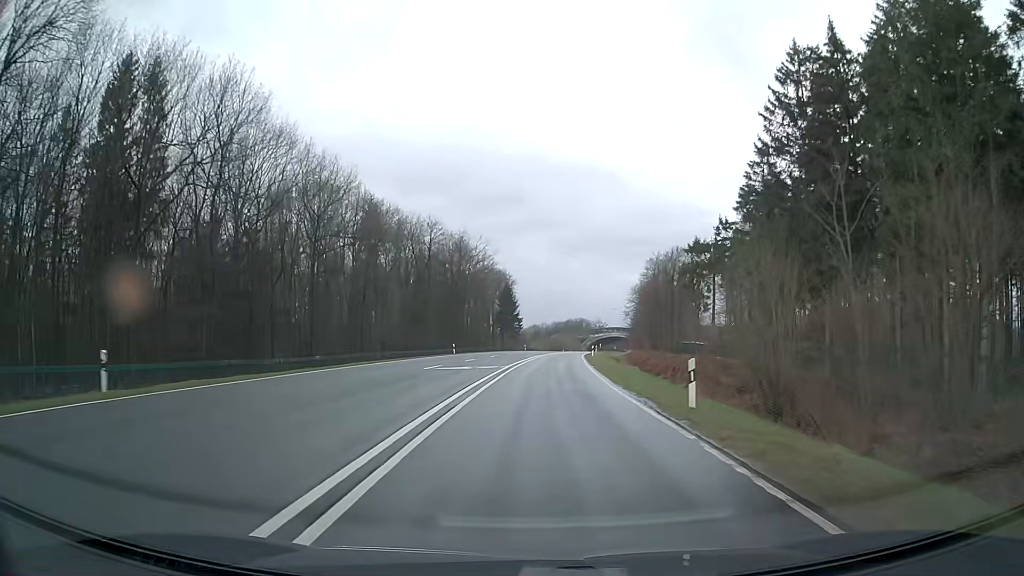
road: primary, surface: asphalt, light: Day
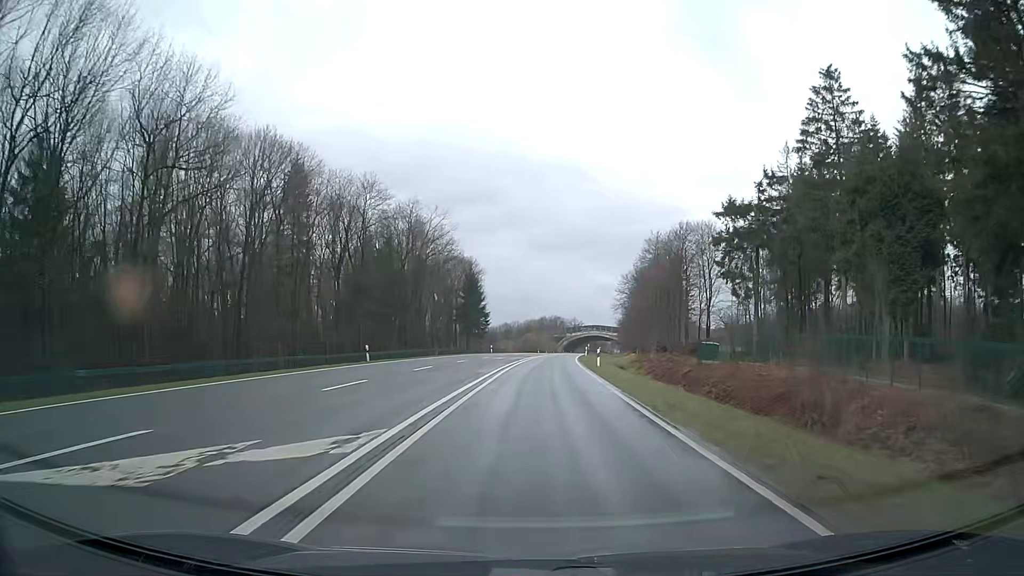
(+0.6, +25.2) m; +2°
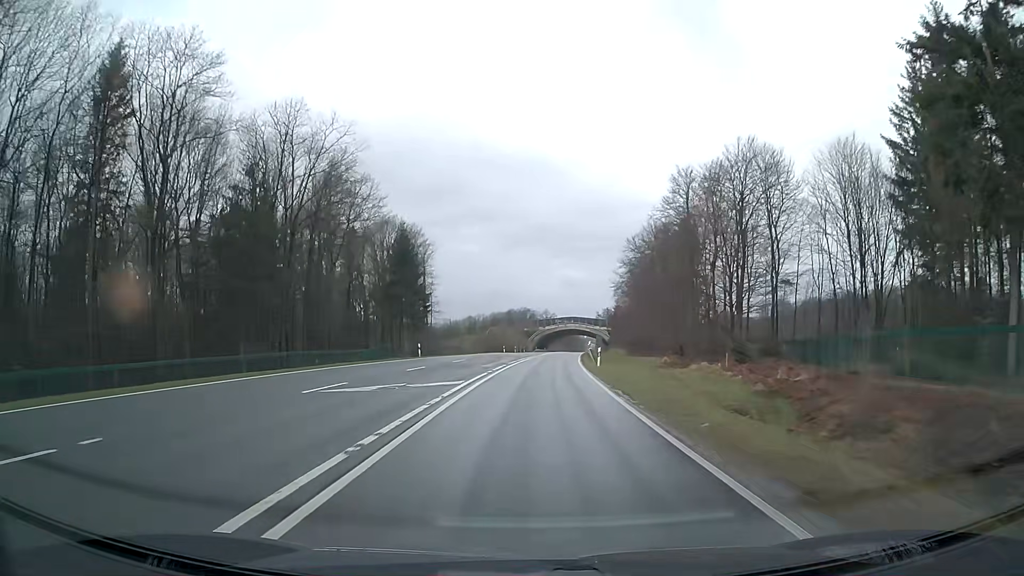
(+1.0, +37.8) m; +3°
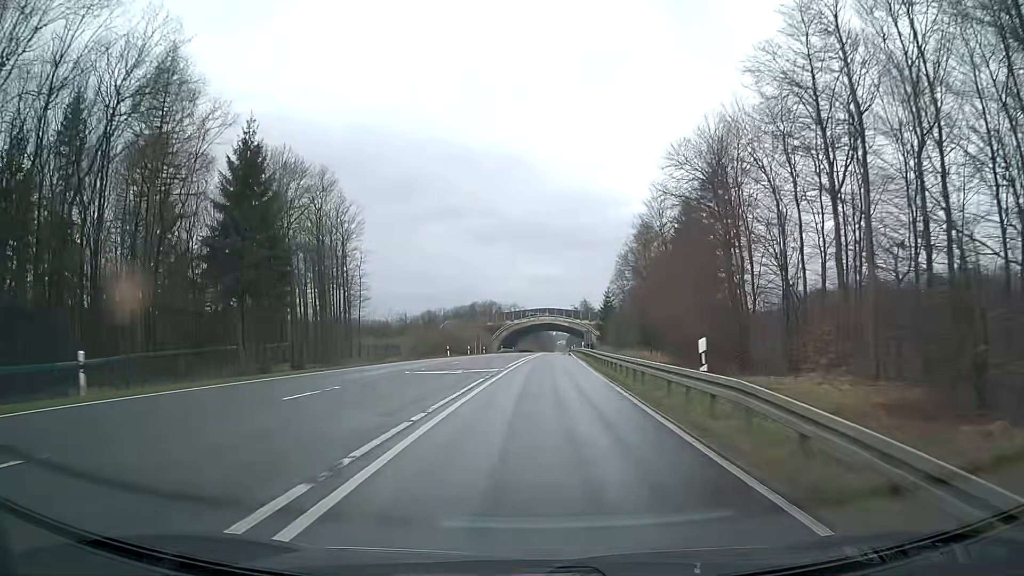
(+0.8, +37.8) m; +3°
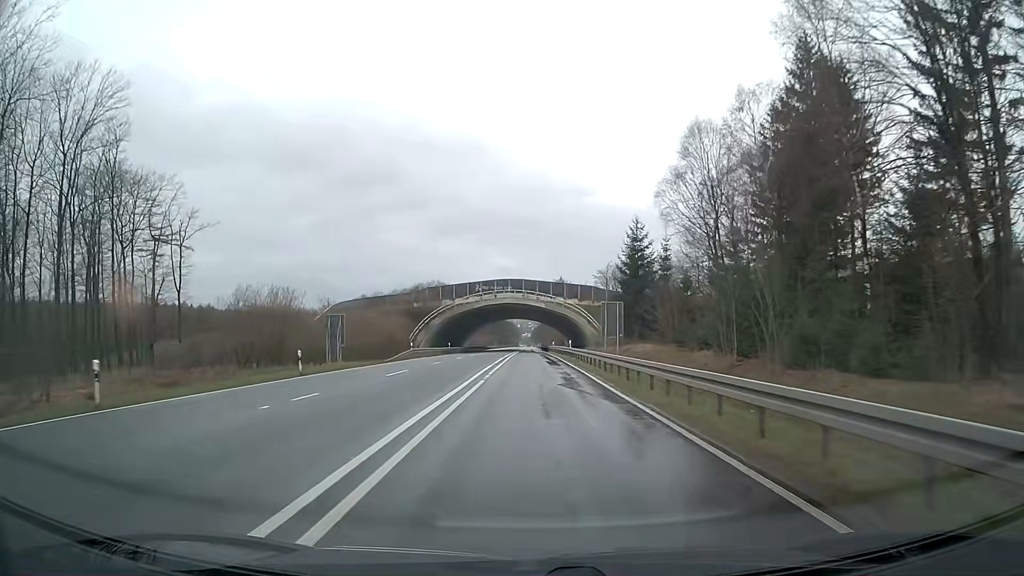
(+2.0, +62.9) m; +3°
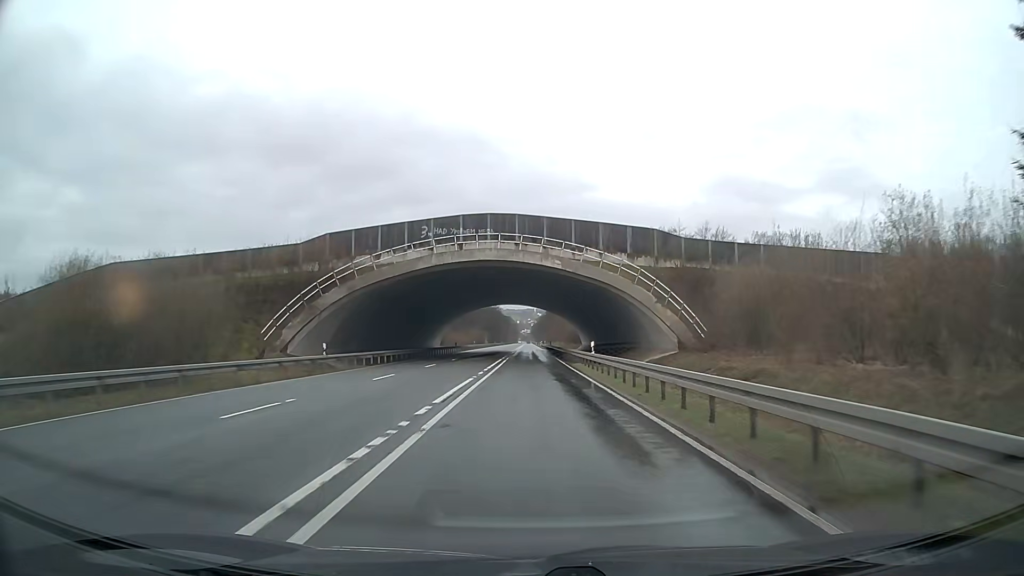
(+0.1, +50.3) m; 0°
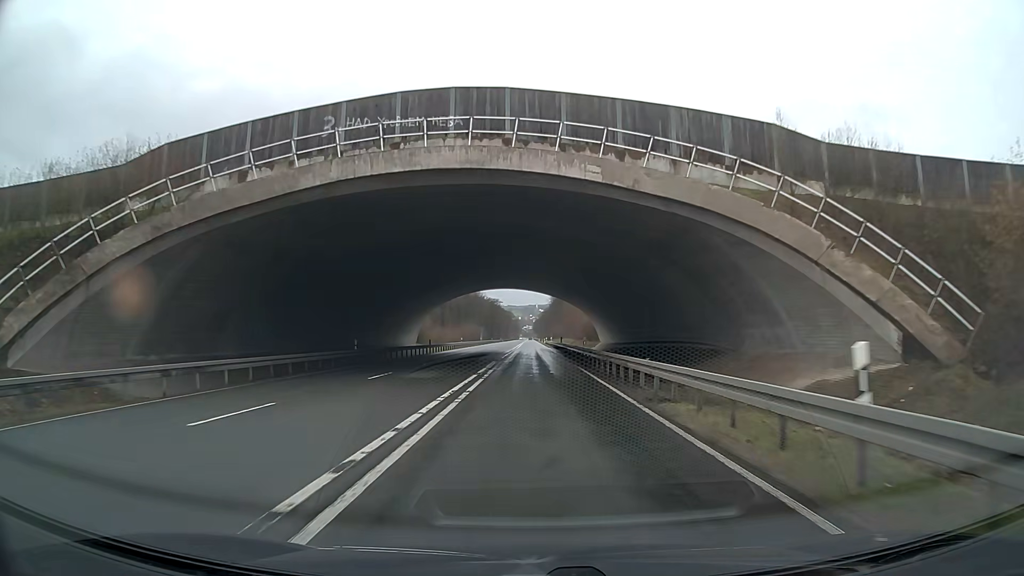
(+0.1, +25.1) m; 0°
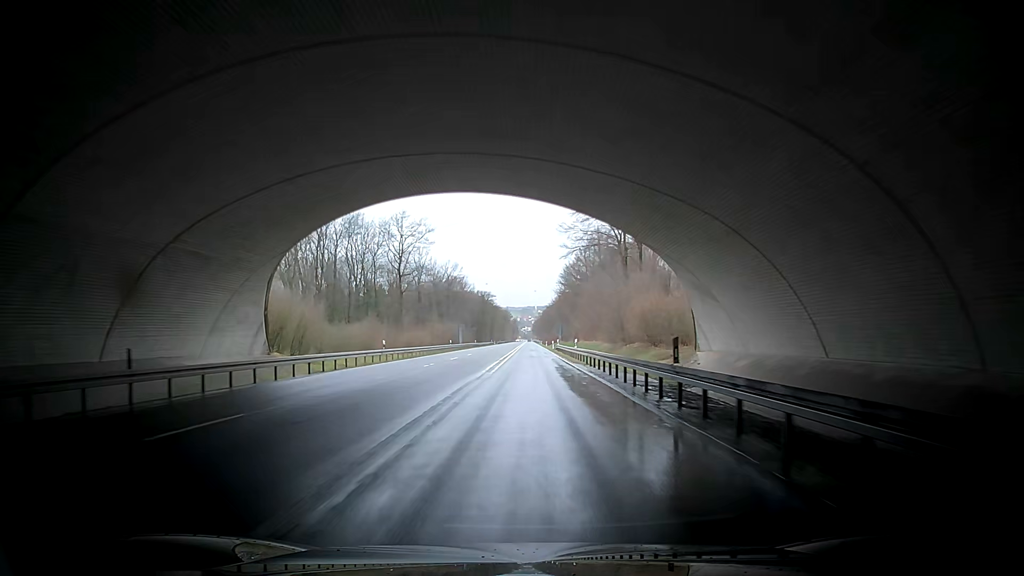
(0.0, +50.3) m; 0°
(0, +10) (+1, +20) (+1, +30) (+1, +40) (+1, +50) (+1, +60) (+1, +70) (+2, +80) (+2, +90) (+2, +100) m
